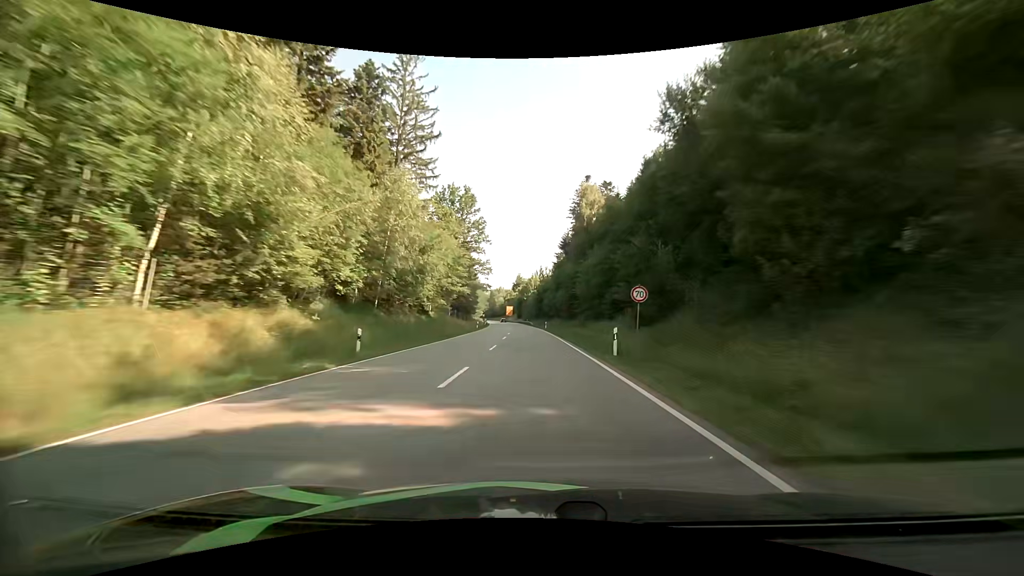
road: primary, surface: asphalt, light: Day
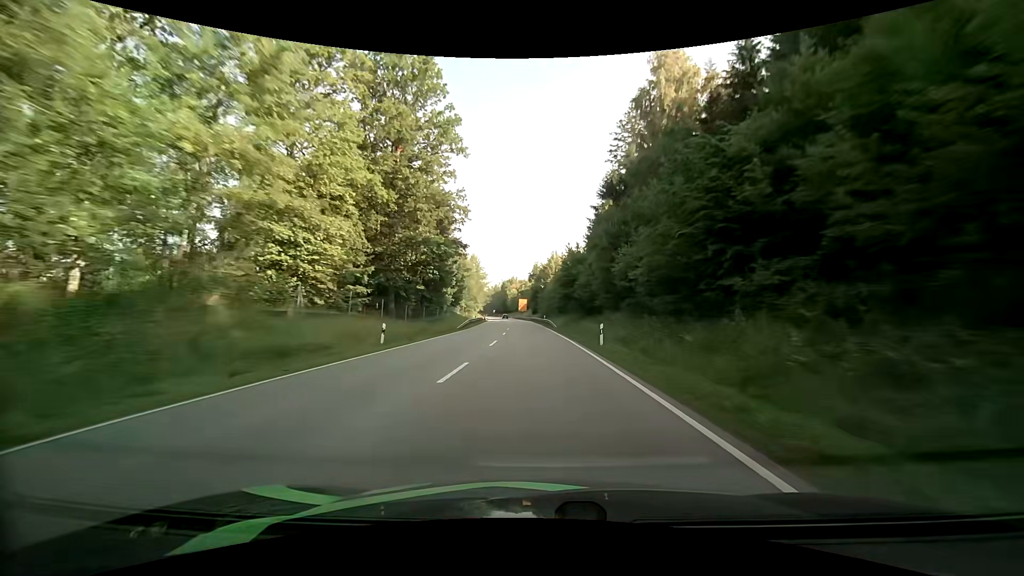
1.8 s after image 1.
(-0.6, +47.6) m; -2°
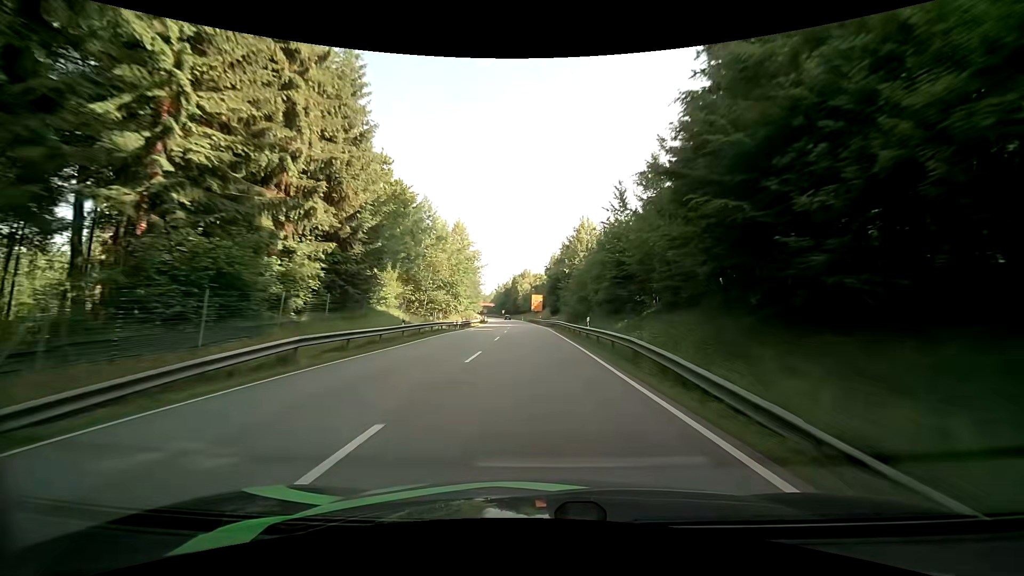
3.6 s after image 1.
(-0.7, +43.0) m; -2°
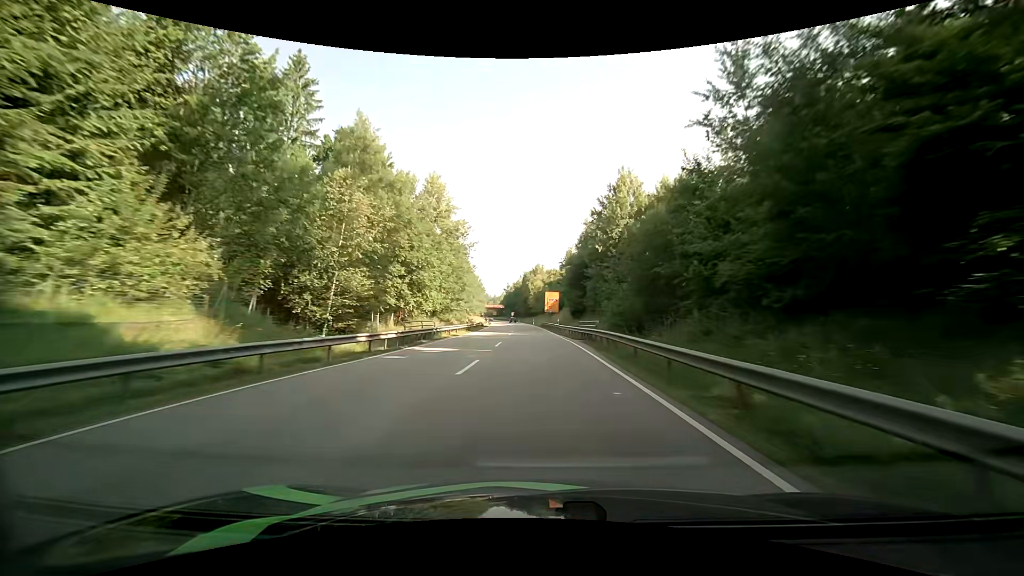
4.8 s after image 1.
(-0.4, +26.1) m; -2°
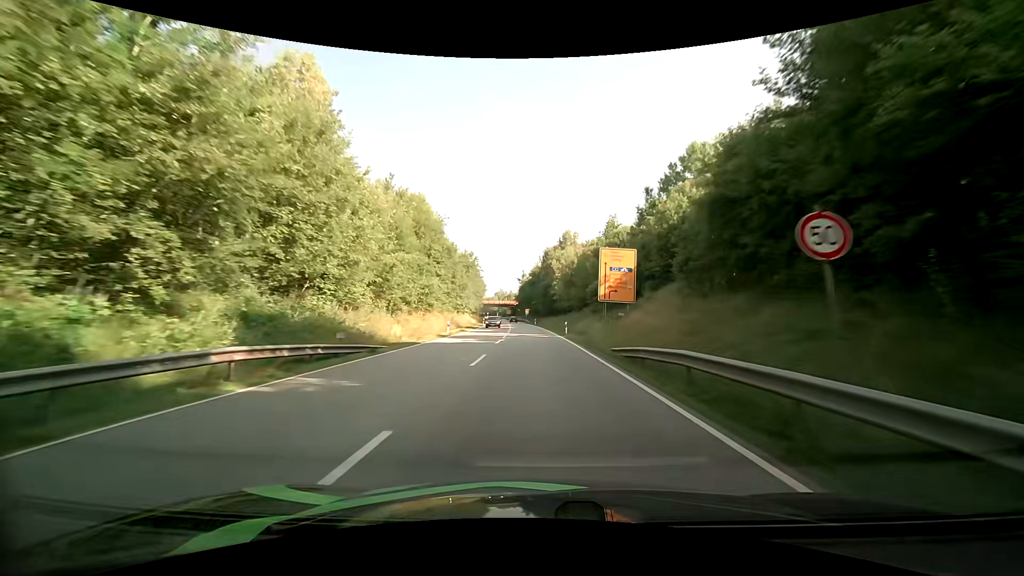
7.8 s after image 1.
(-1.4, +61.7) m; -3°
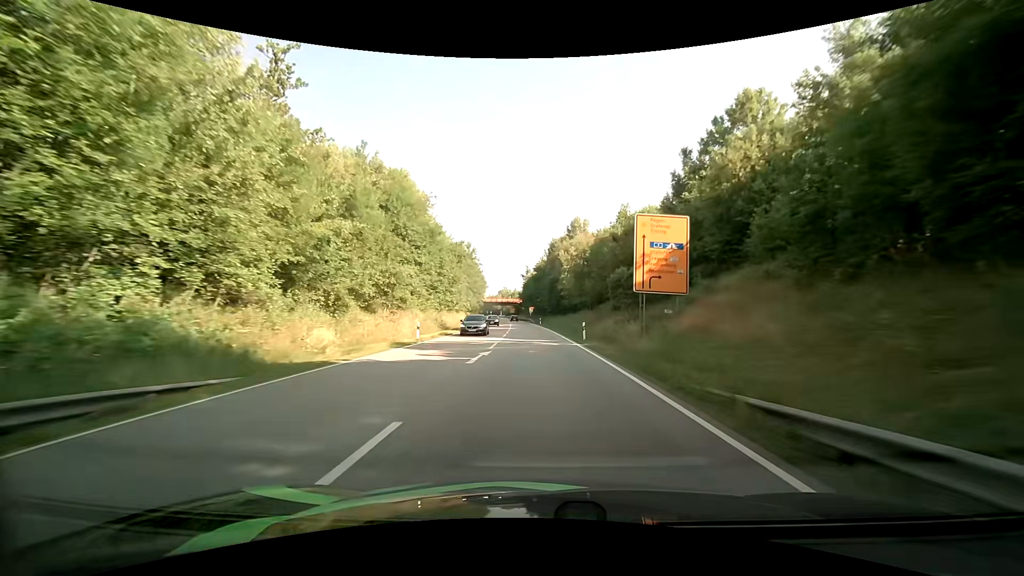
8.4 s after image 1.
(0.0, +11.5) m; 0°
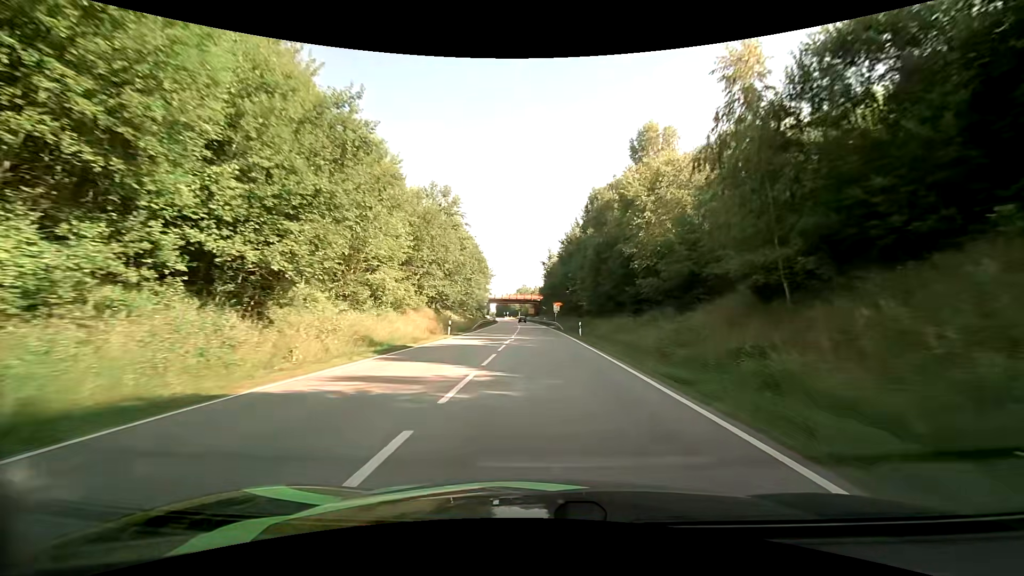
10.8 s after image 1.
(-1.1, +42.8) m; -3°
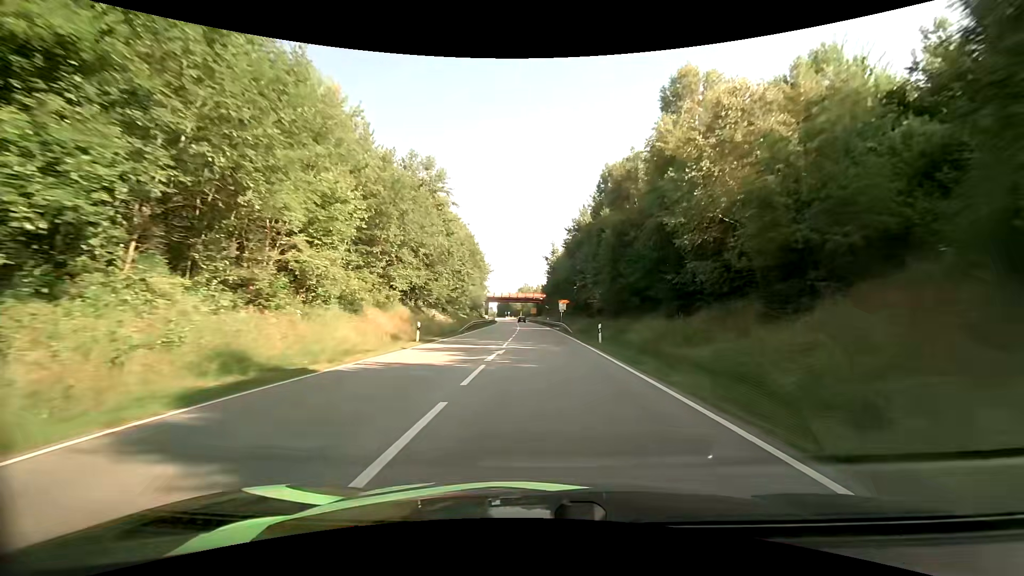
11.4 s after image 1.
(-0.1, +10.0) m; 0°
(0, +10) (0, +20) (0, +30) (0, +40) (0, +50) (-1, +60) (-1, +70) (-2, +80) (-2, +90) (-3, +100) m
